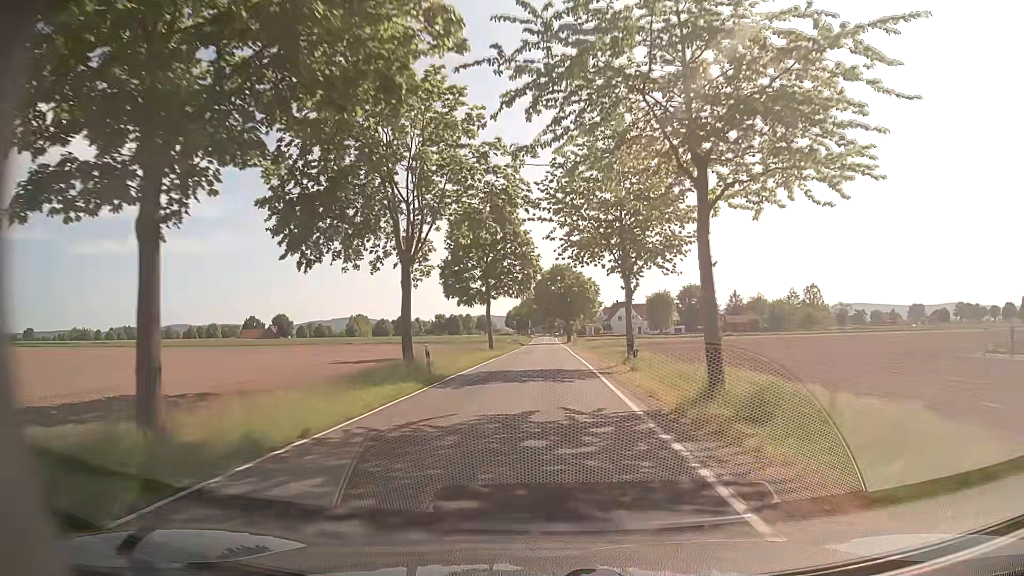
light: Day
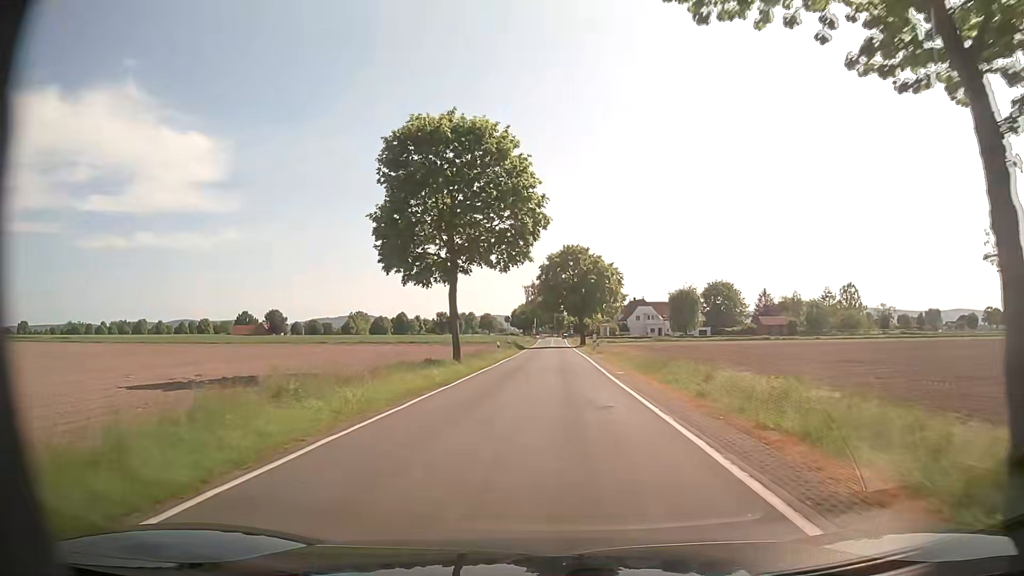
(0.0, +23.1) m; -1°
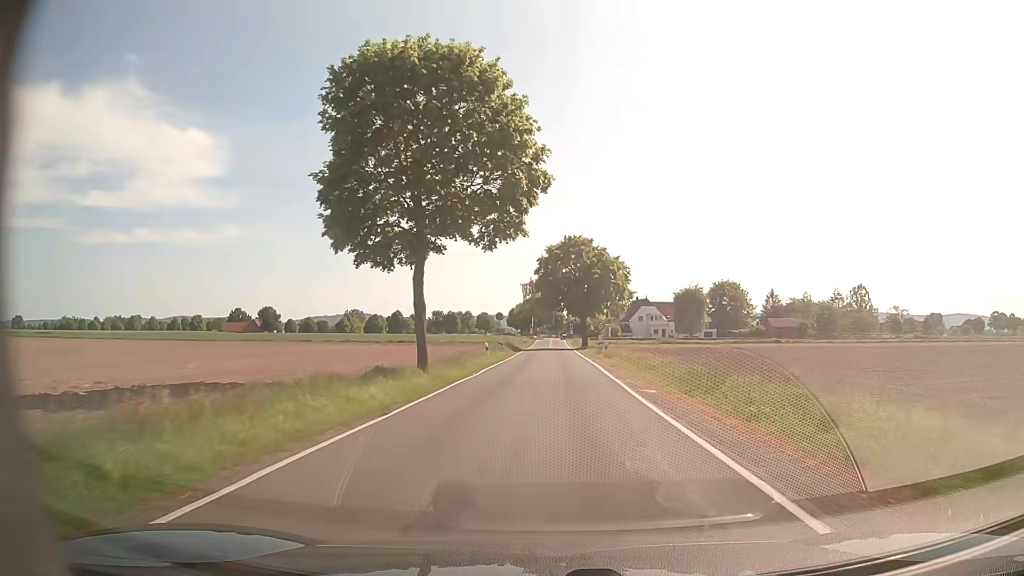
(0.0, +8.0) m; 0°
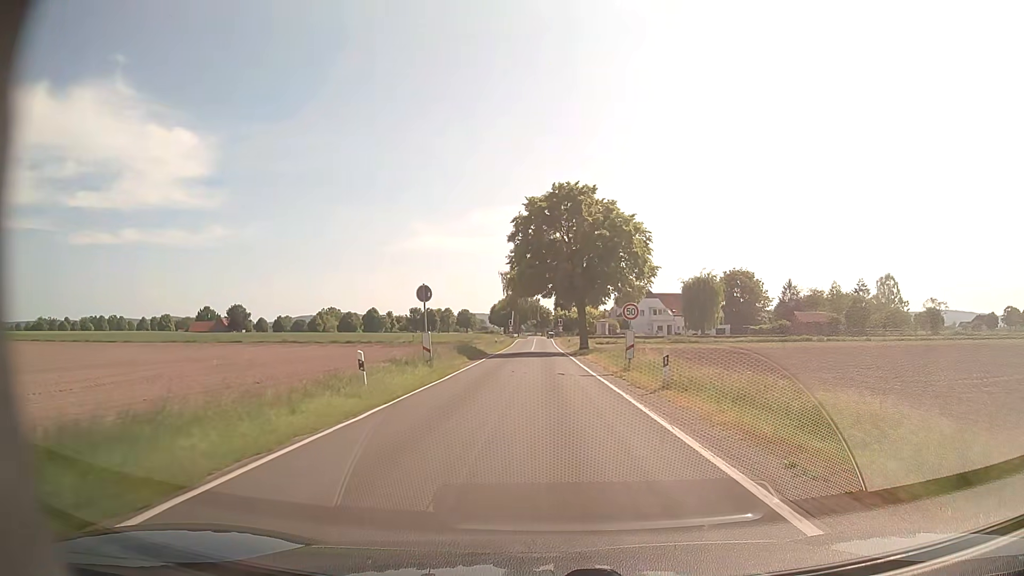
(+0.6, +24.9) m; +2°
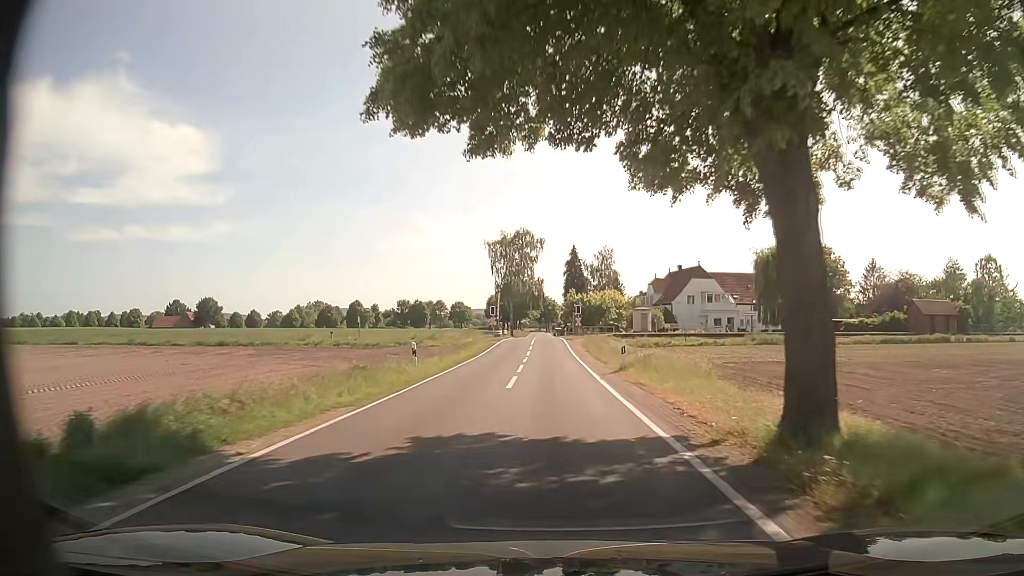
(-0.3, +41.9) m; 0°
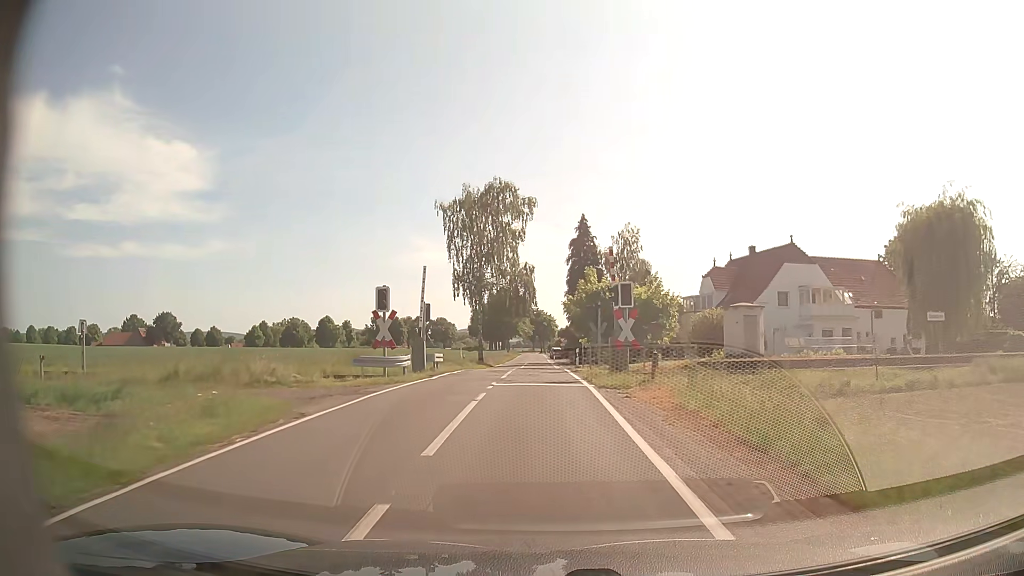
(+0.2, +38.9) m; 0°
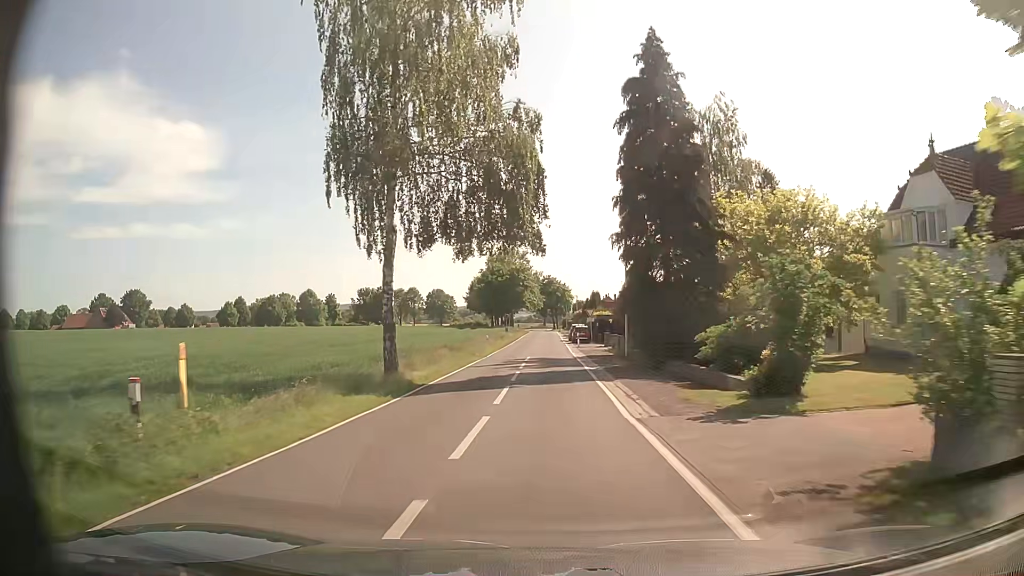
(-0.5, +36.7) m; -1°
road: tertiary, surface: asphalt
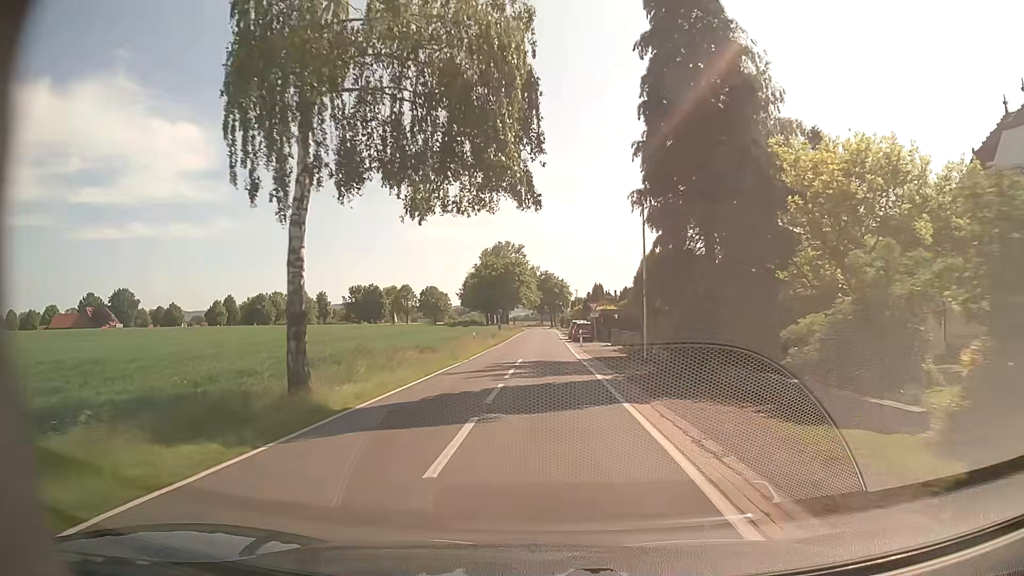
(+0.1, +7.6) m; 0°
(0, +10) (0, +20) (0, +30) (0, +40) (0, +50) (0, +60) (0, +70) (0, +80) (0, +90) (0, +100) m
